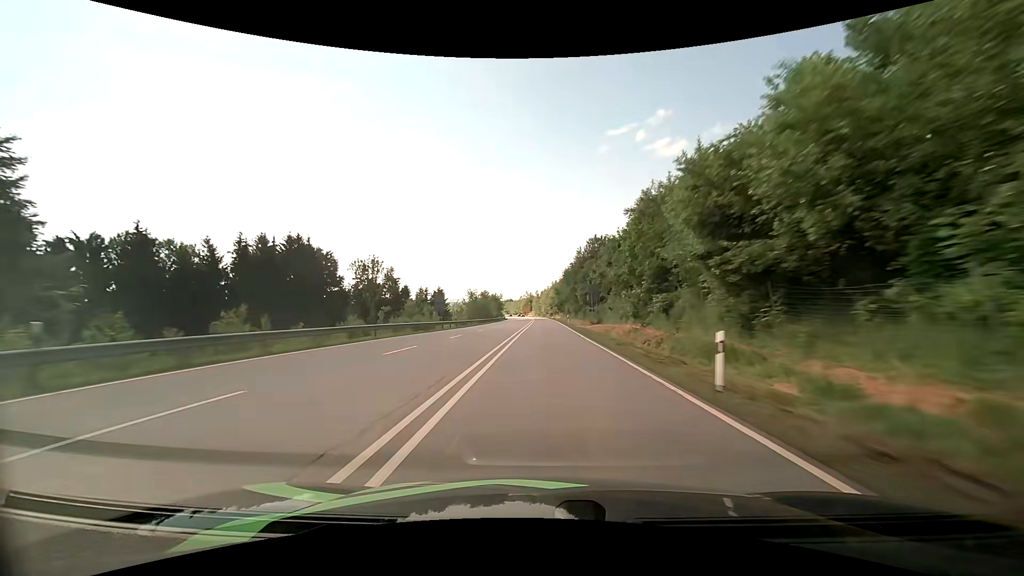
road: primary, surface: asphalt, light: Day
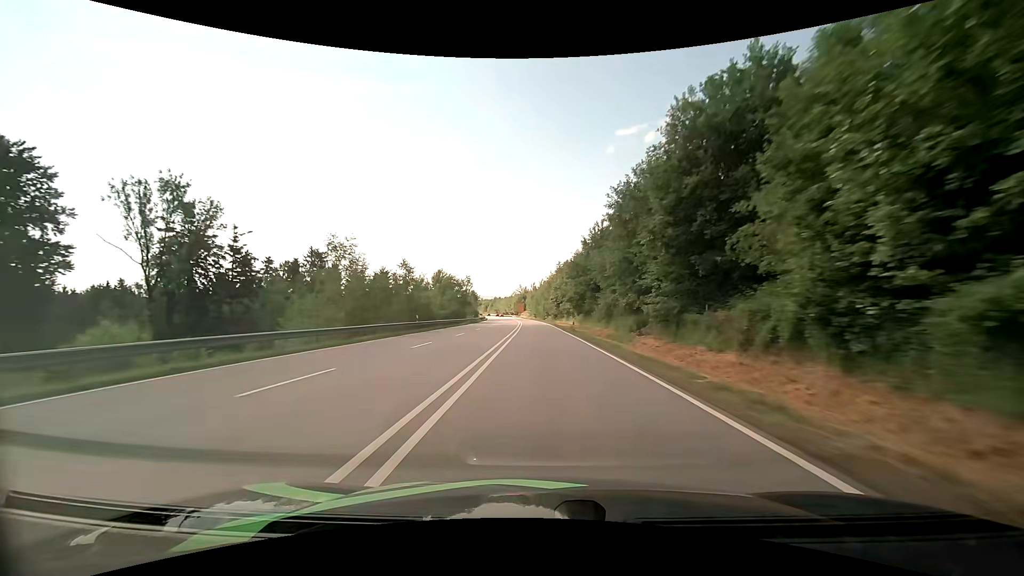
(+0.3, +68.0) m; 0°
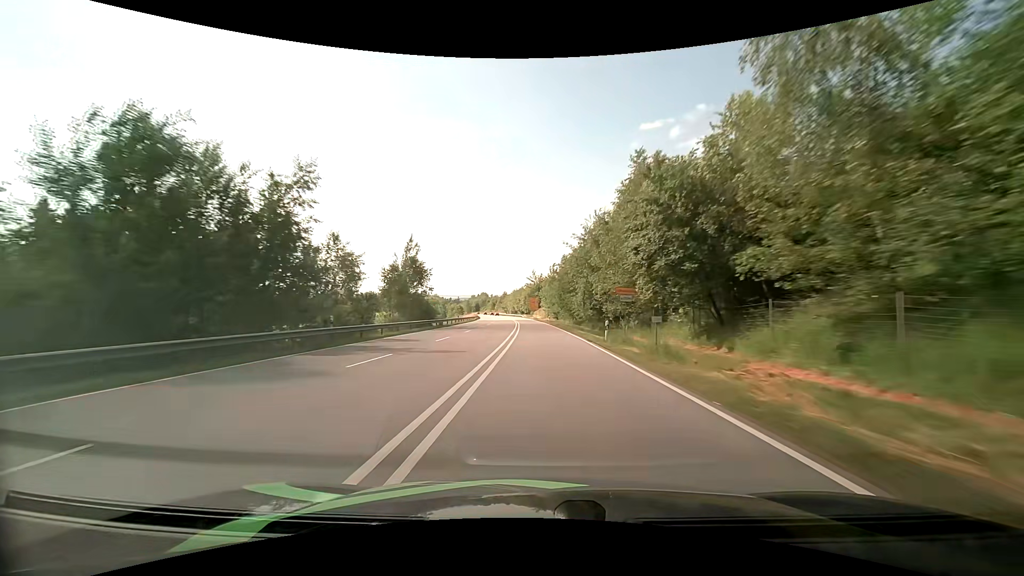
(-0.9, +67.5) m; -2°
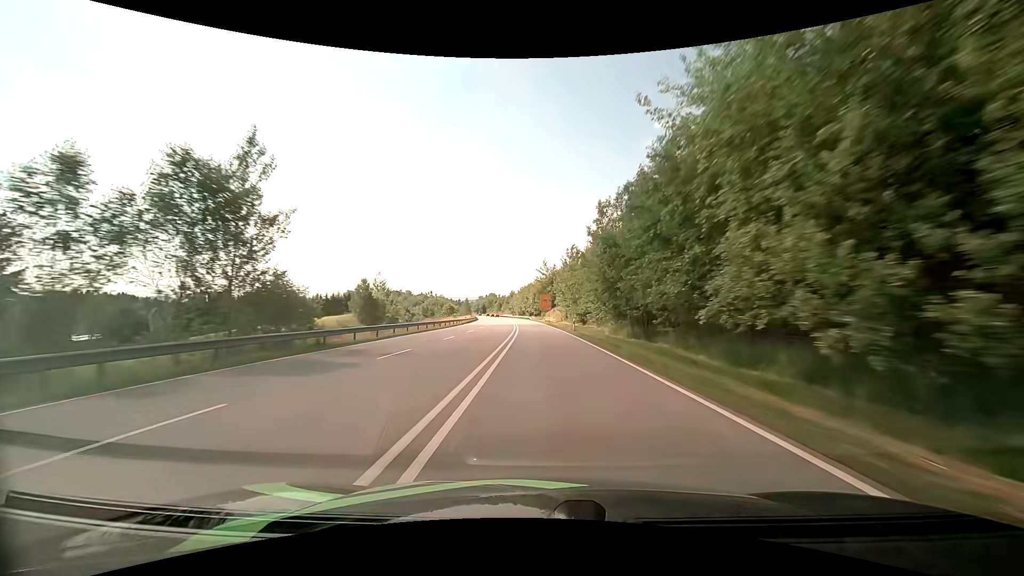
(-0.3, +33.3) m; -1°
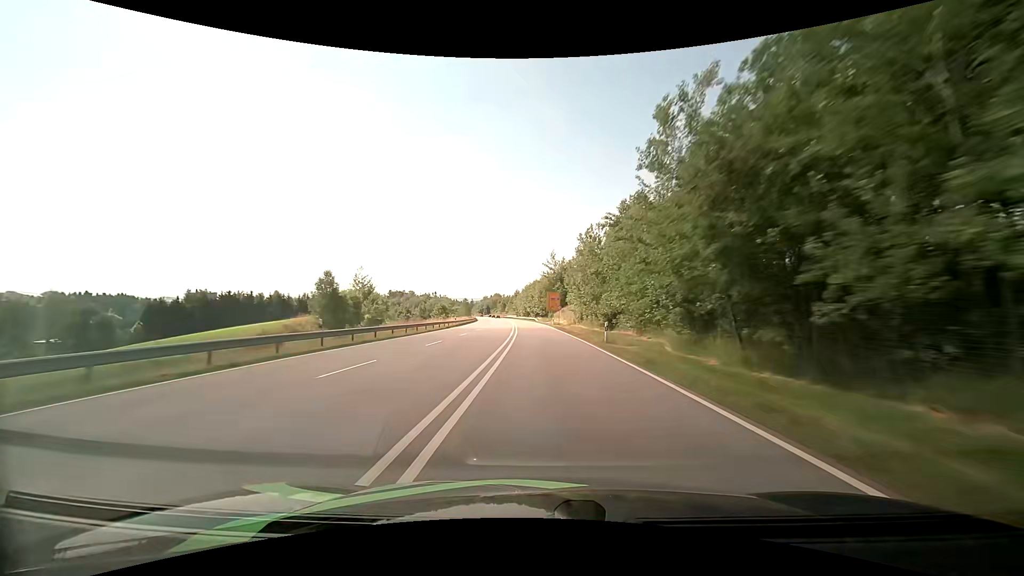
(-0.1, +16.6) m; -1°
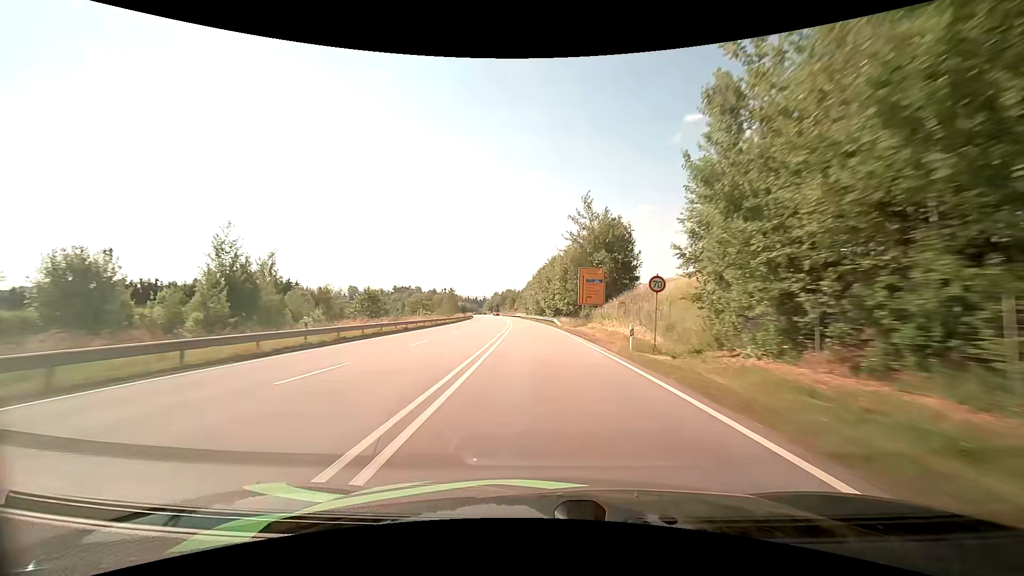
(-1.0, +49.1) m; -2°
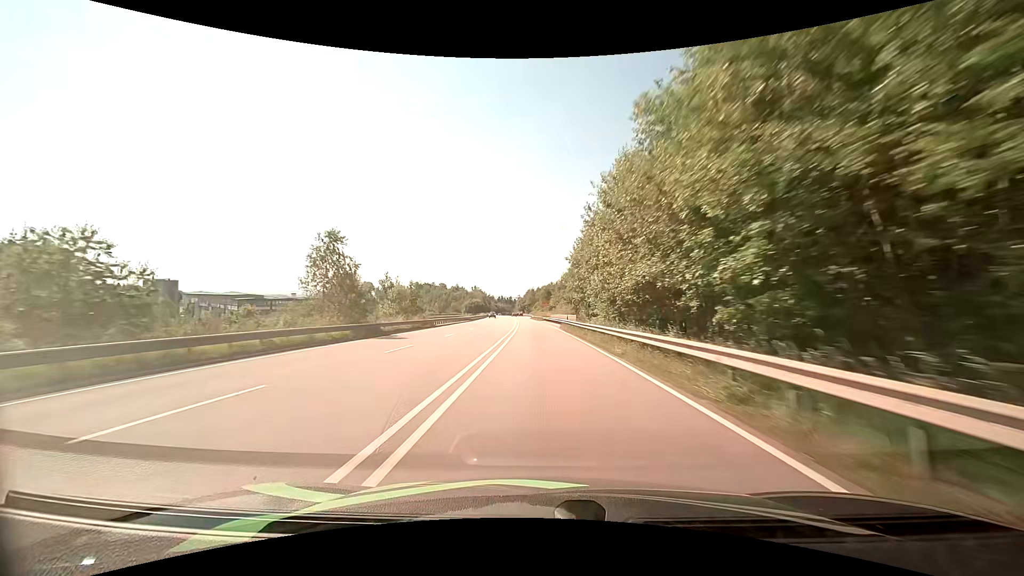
(-3.0, +76.1) m; -4°
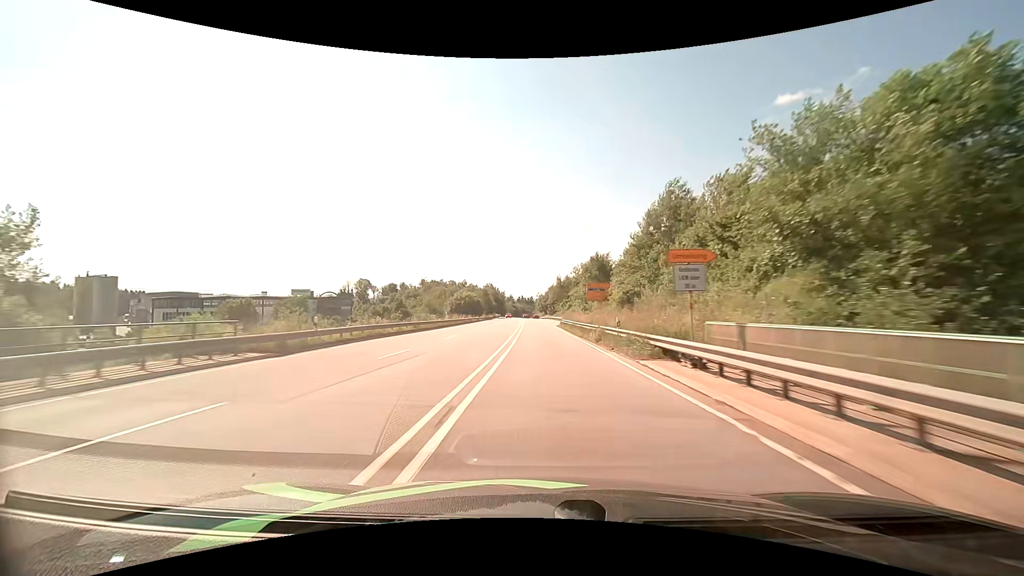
(-1.8, +73.4) m; -3°
(0, +10) (0, +20) (0, +30) (0, +40) (0, +50) (0, +60) (-1, +70) (-1, +80) (-1, +90) (-1, +100) m
